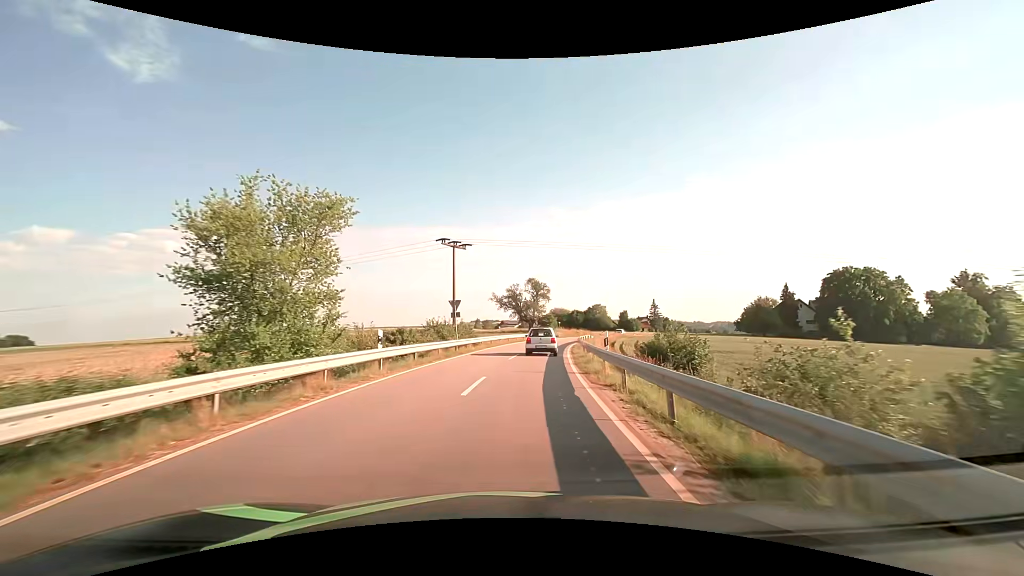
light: Day
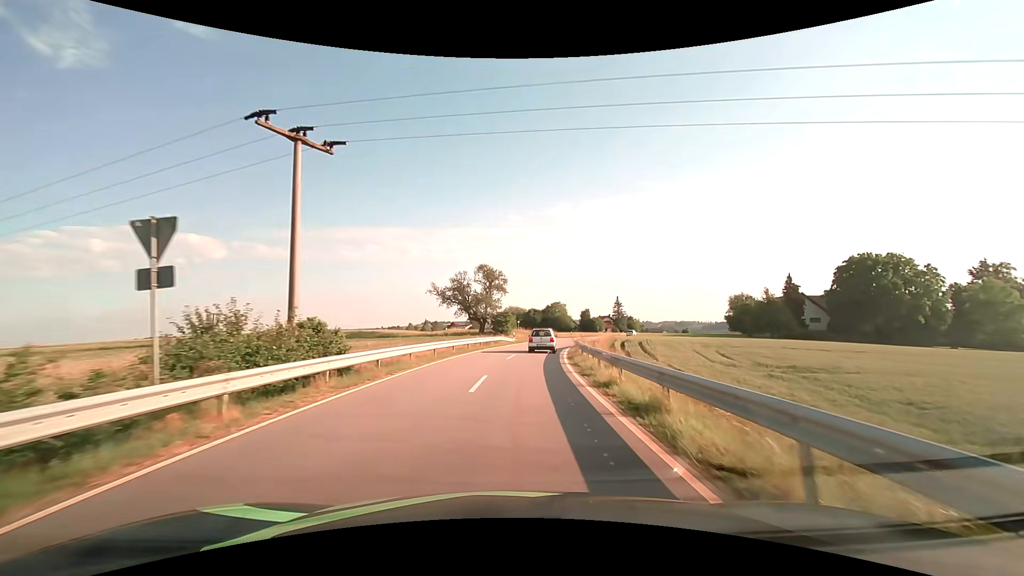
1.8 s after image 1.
(+1.1, +23.7) m; +5°
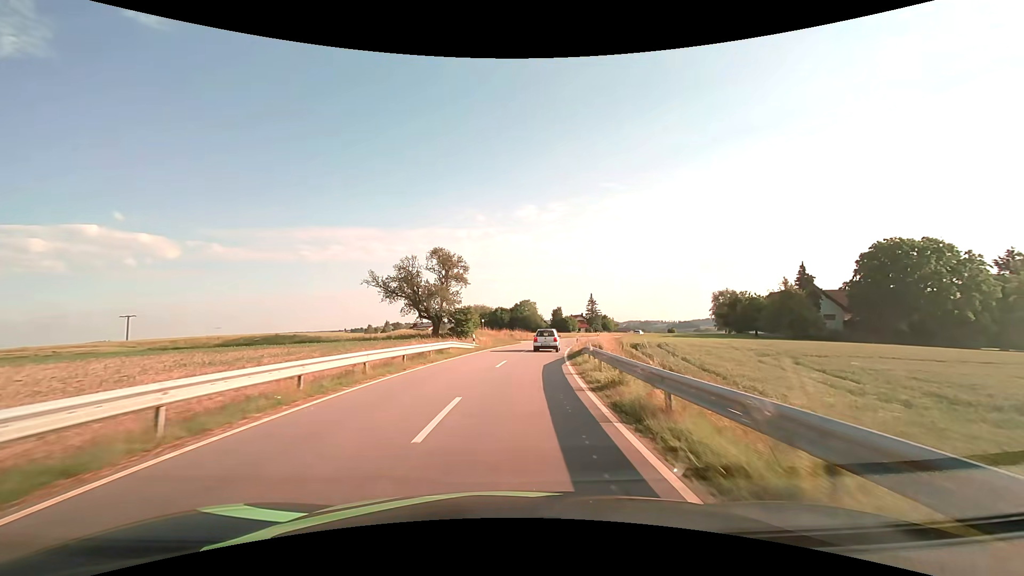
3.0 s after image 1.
(+0.6, +17.0) m; +4°
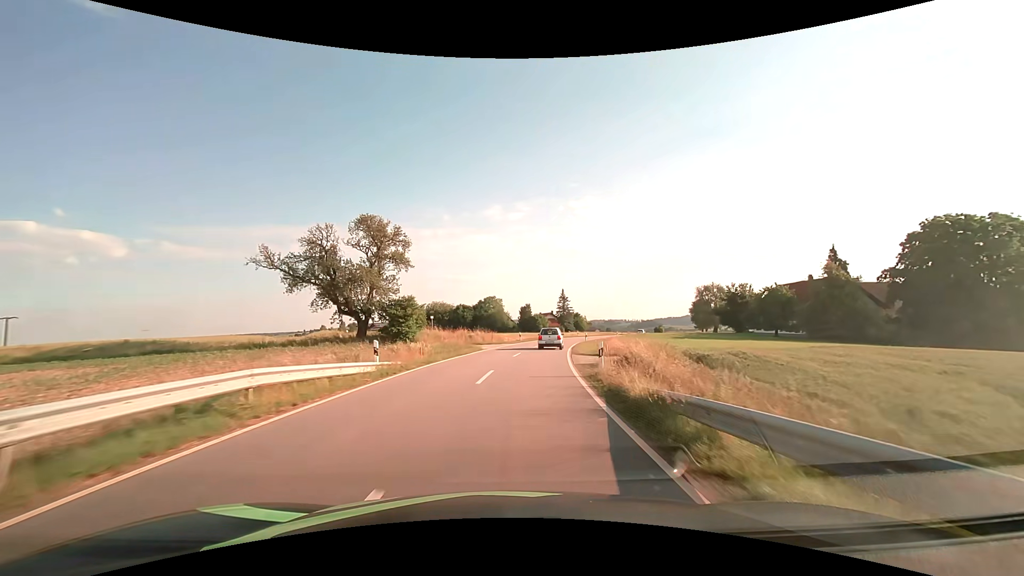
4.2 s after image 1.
(+0.6, +18.0) m; +4°
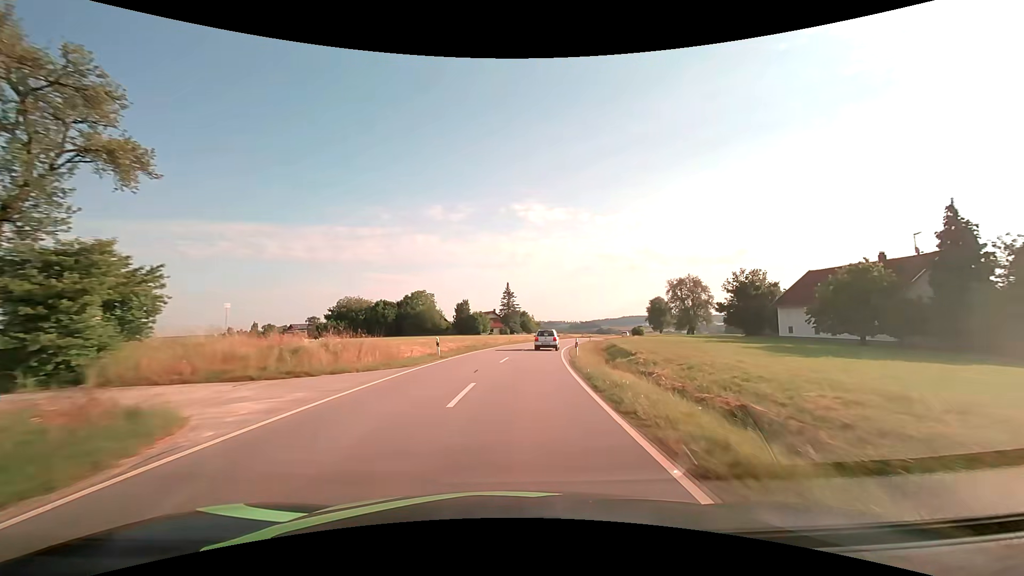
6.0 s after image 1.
(+1.7, +28.2) m; +7°
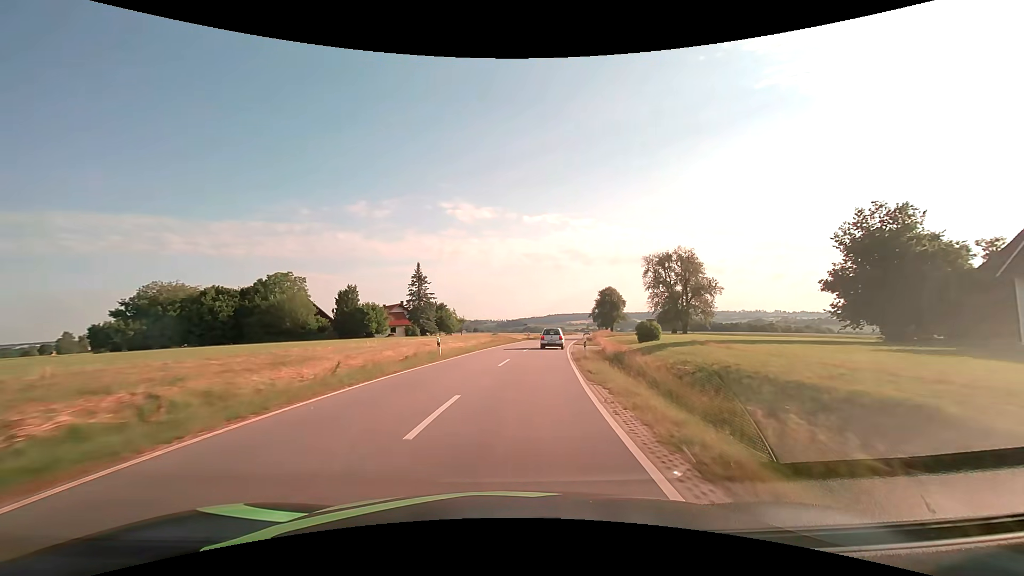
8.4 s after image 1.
(+3.0, +39.0) m; +8°
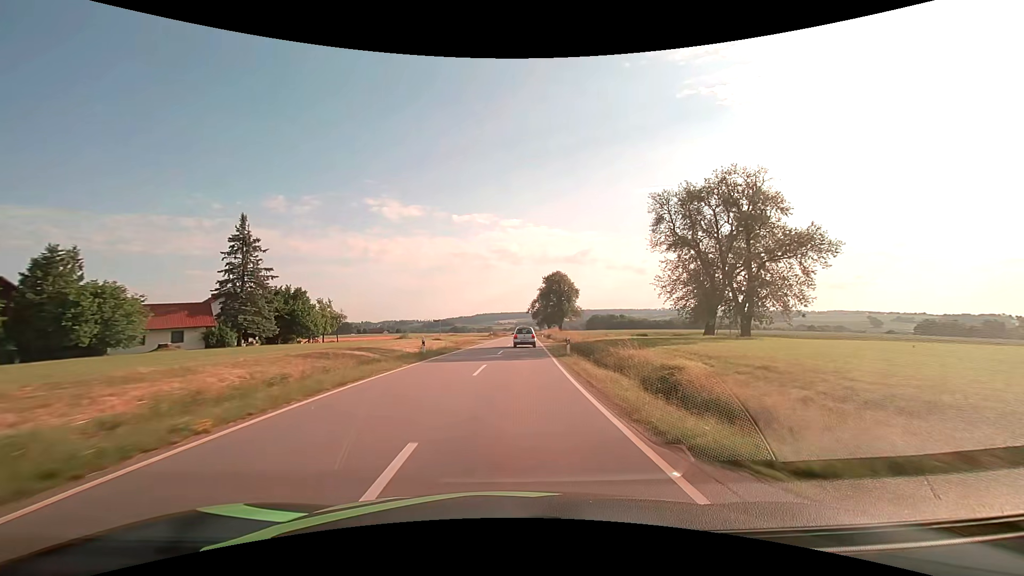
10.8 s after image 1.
(+3.2, +40.6) m; +8°
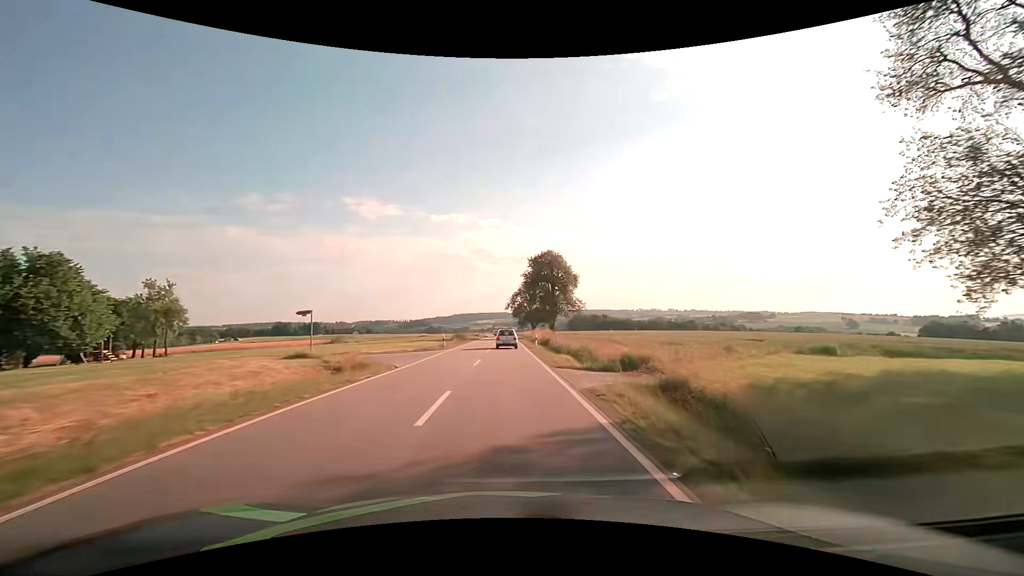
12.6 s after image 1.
(+0.9, +31.5) m; +3°
